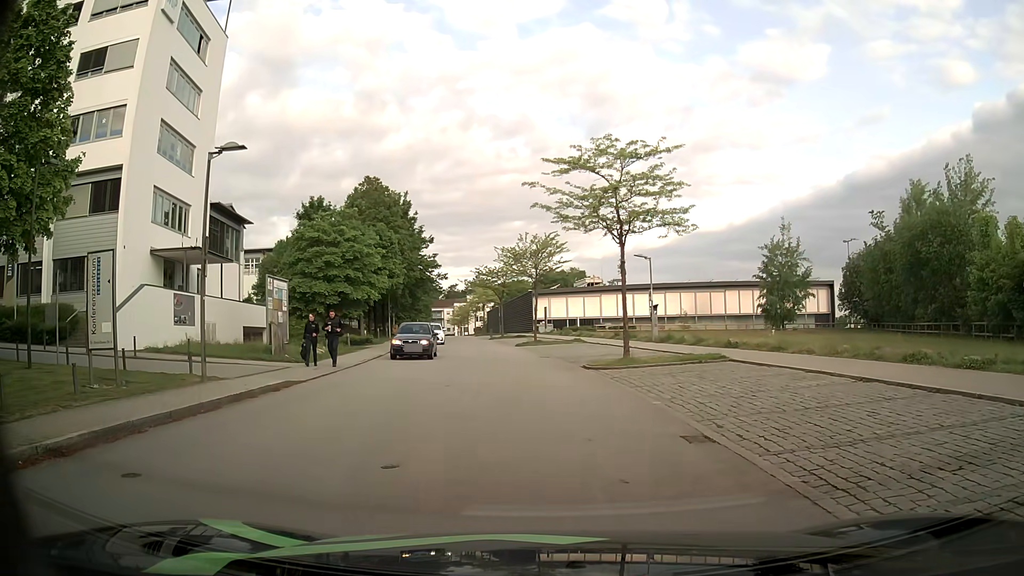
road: residential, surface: asphalt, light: Day
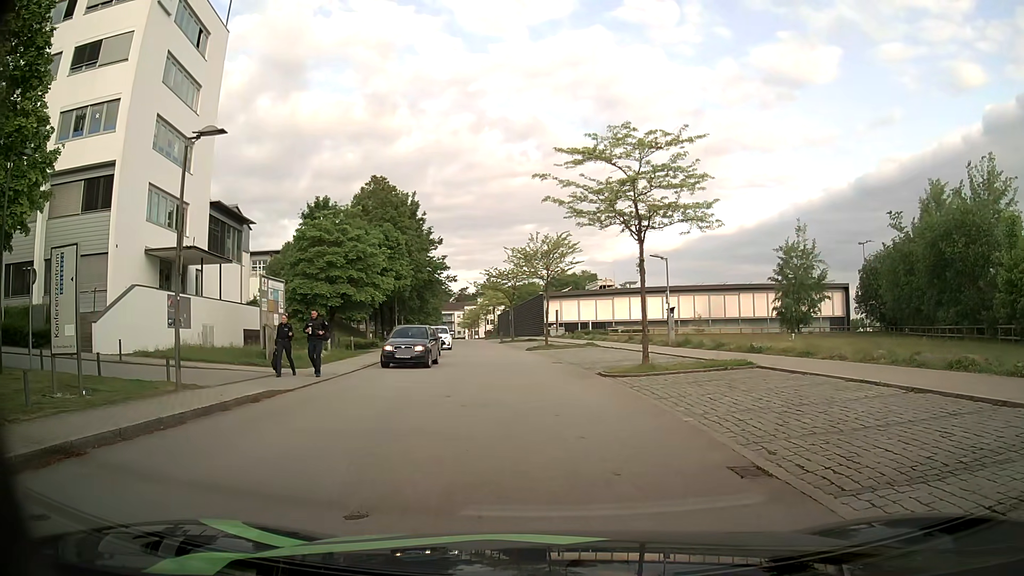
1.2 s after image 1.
(0.0, +1.5) m; -1°
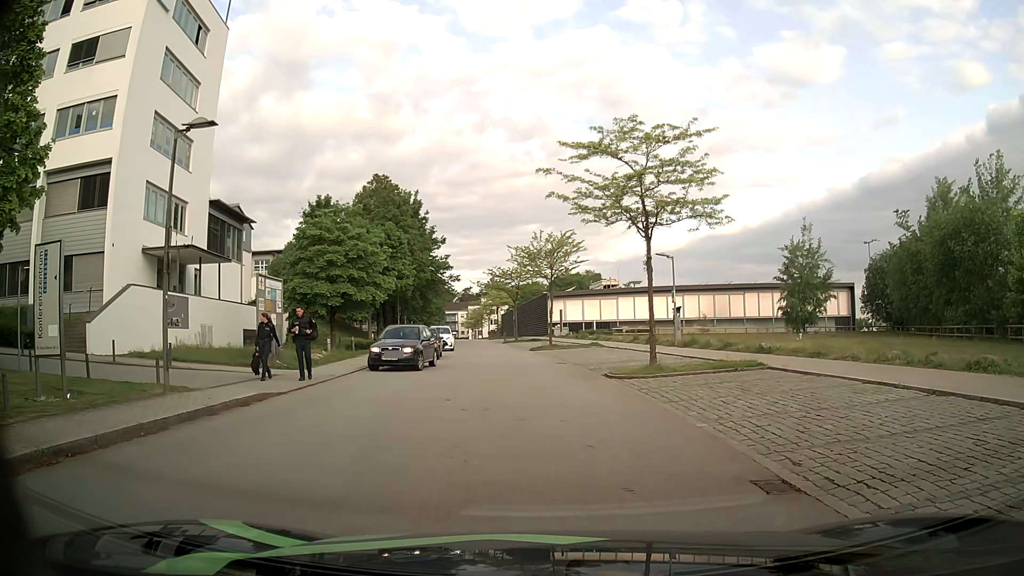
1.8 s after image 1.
(0.0, +0.6) m; 0°
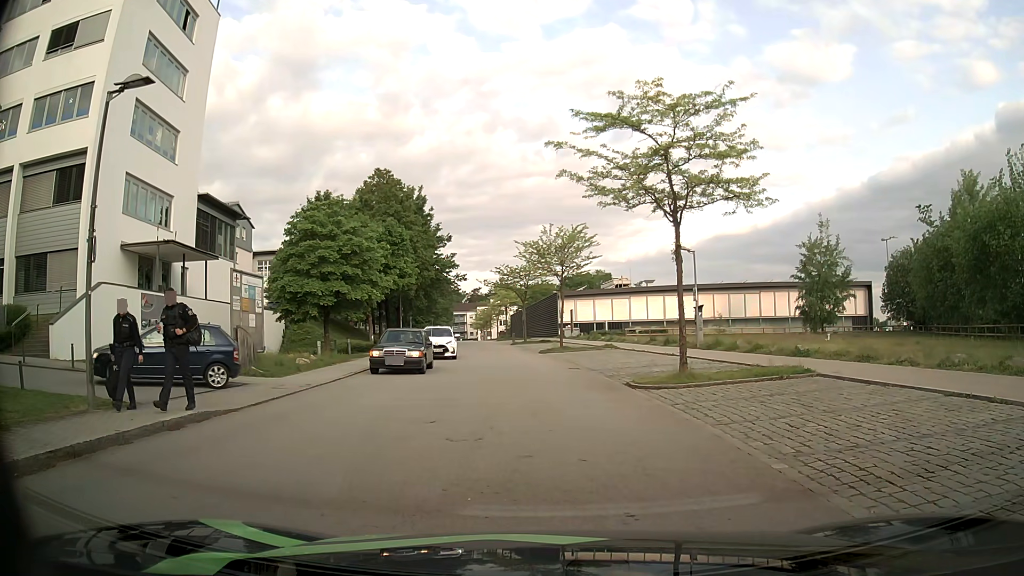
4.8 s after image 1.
(0.0, +2.7) m; 0°
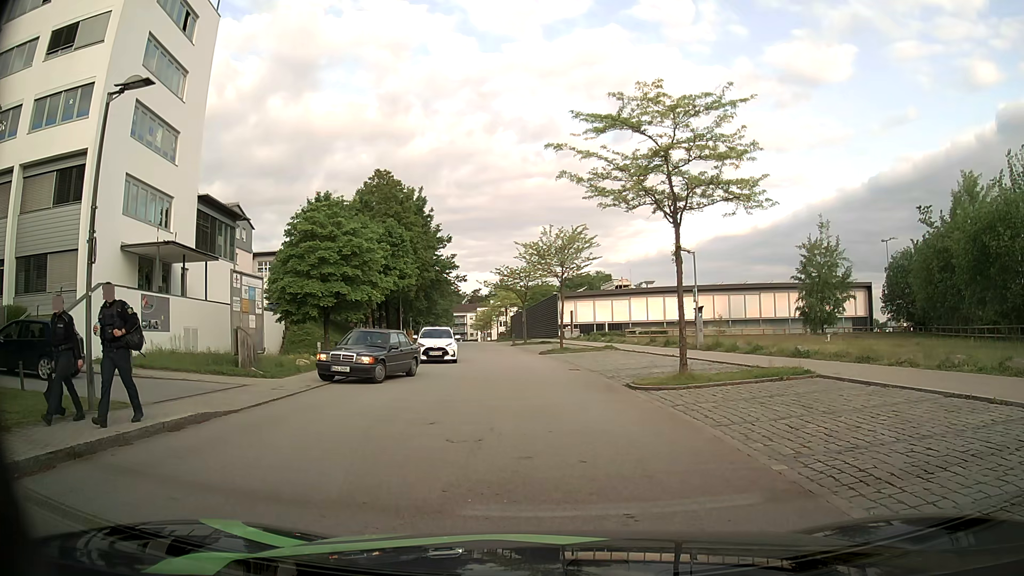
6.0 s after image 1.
(0.0, +0.1) m; 0°
